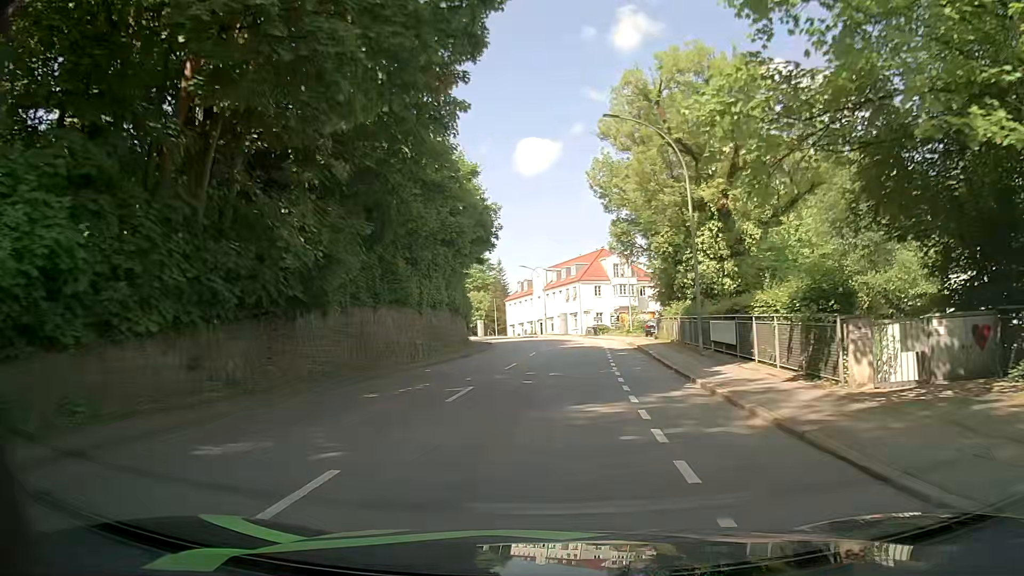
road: tertiary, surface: asphalt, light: Day
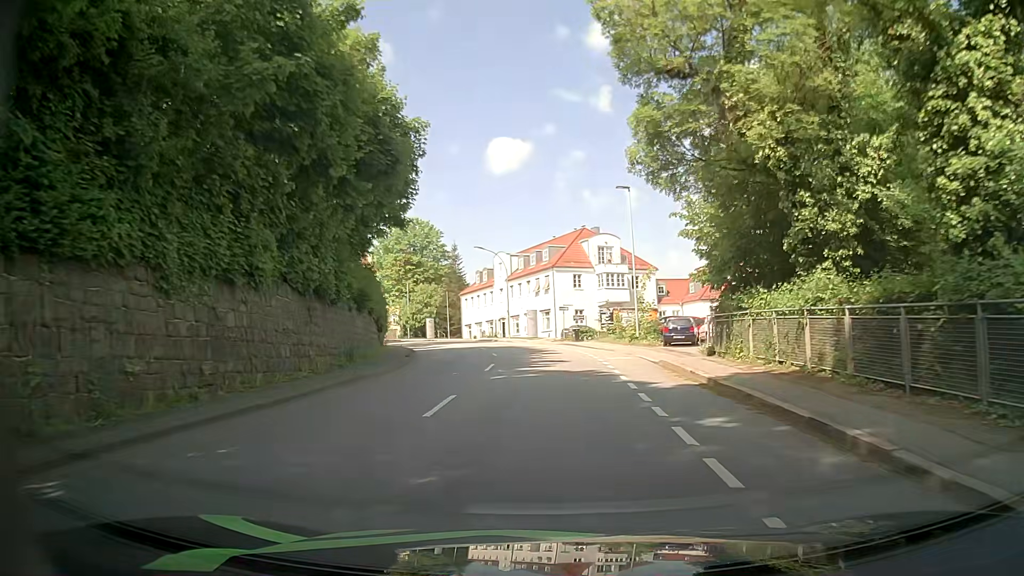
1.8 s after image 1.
(+0.4, +20.3) m; +2°
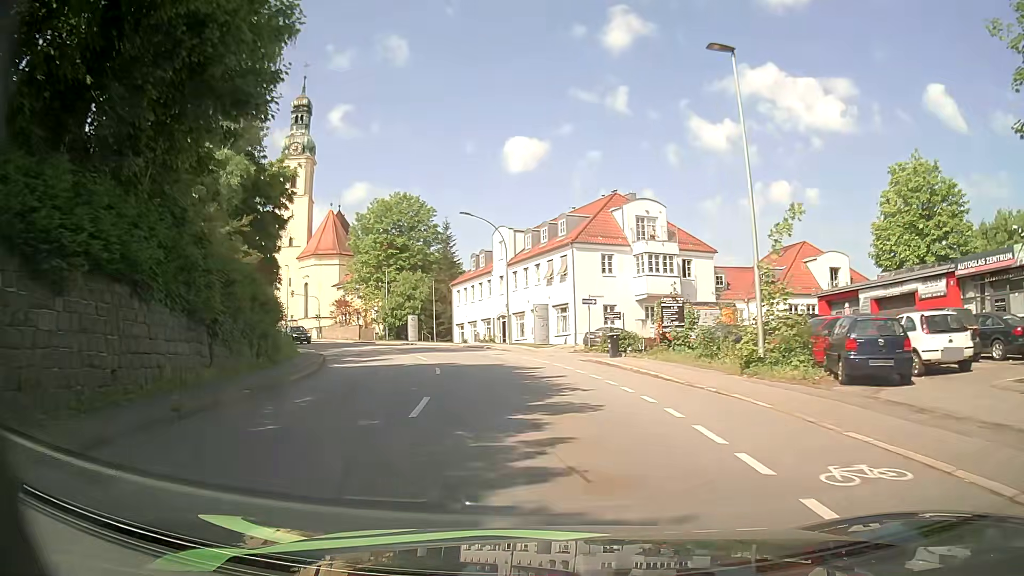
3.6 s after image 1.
(+0.1, +19.4) m; -1°
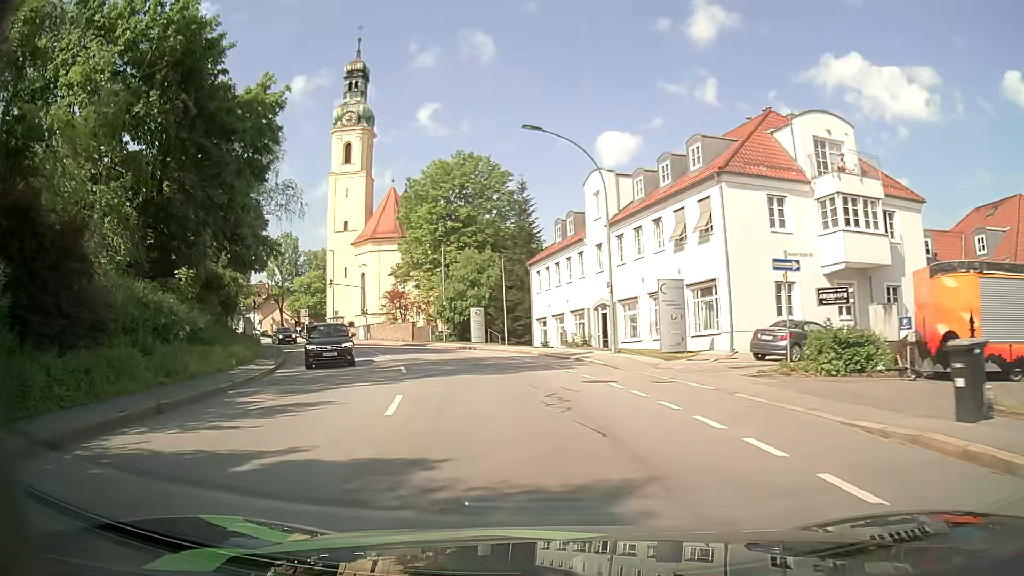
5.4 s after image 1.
(-1.2, +19.0) m; -8°
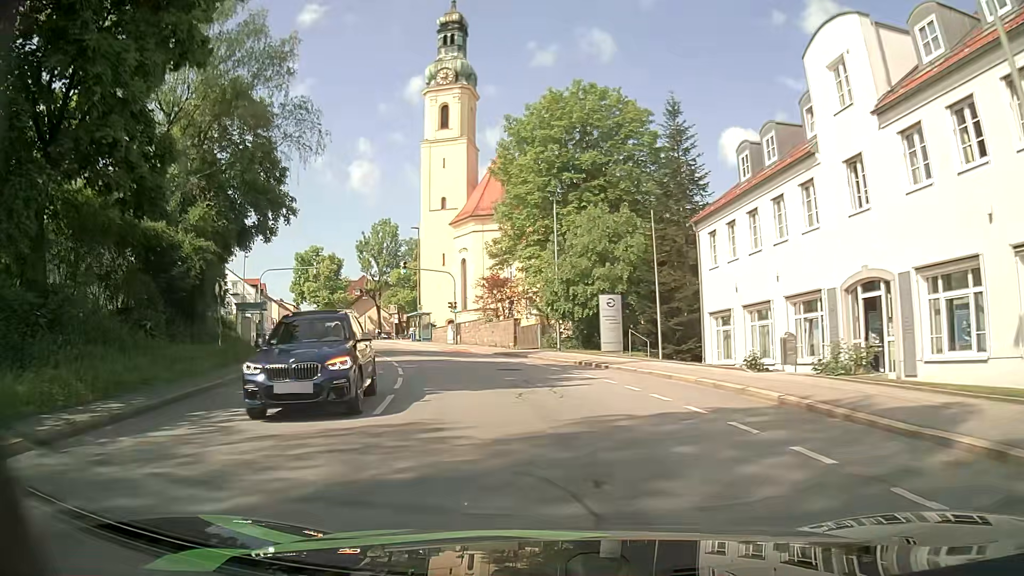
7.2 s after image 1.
(-2.0, +18.8) m; -12°
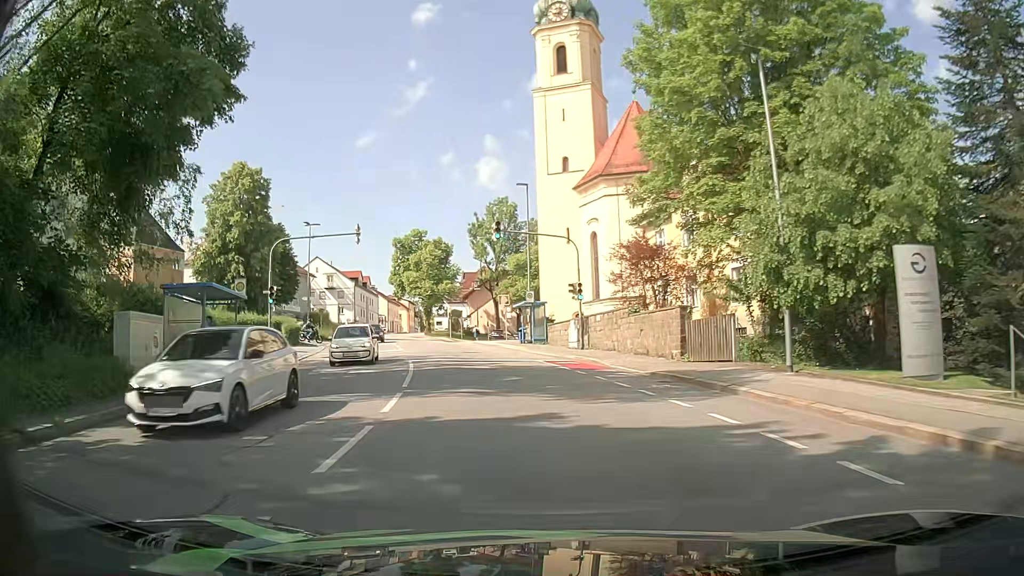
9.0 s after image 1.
(-1.4, +17.9) m; -11°
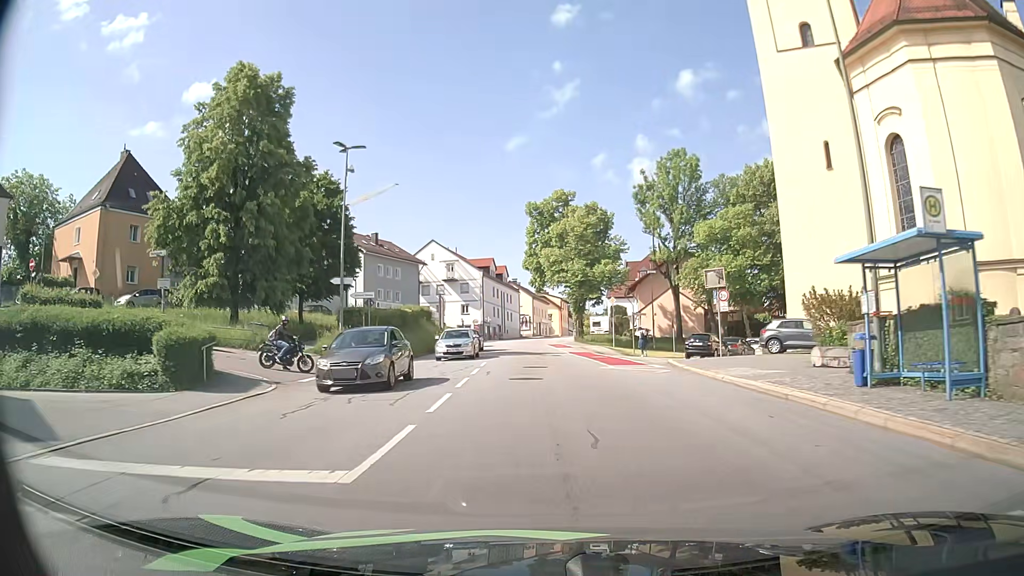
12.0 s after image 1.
(-4.1, +30.0) m; -14°
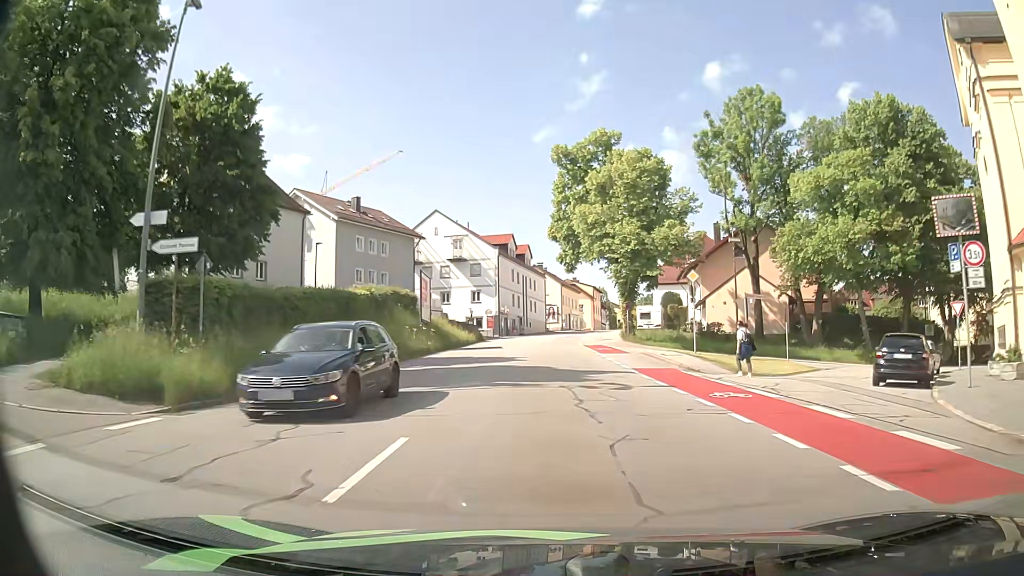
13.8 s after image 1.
(-0.2, +19.6) m; -1°
(0, +10) (0, +20) (0, +30) (0, +40) (0, +50) (+1, +60) (+2, +70) (+4, +80) (+5, +90) (+7, +99) m
